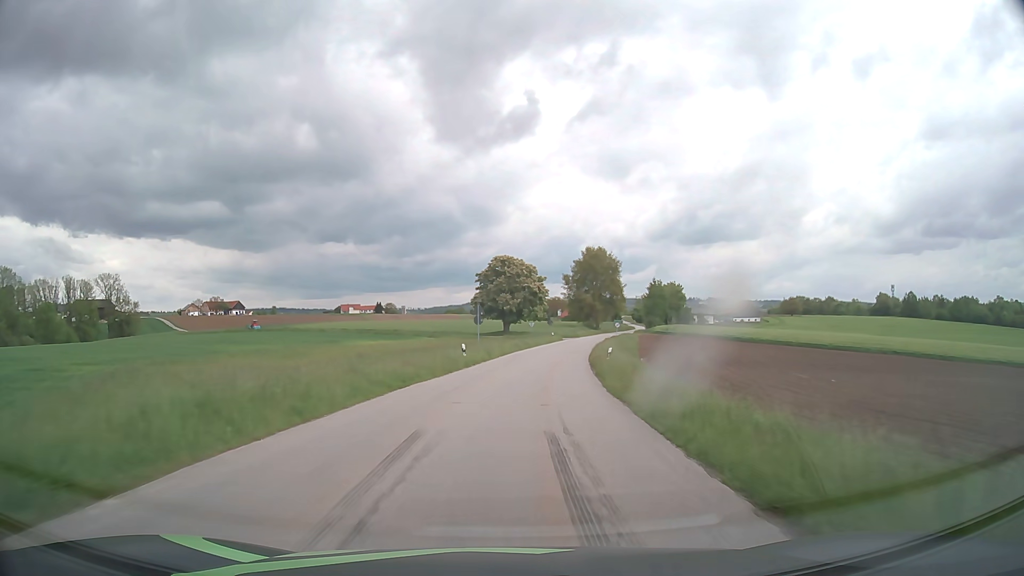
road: tertiary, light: Day
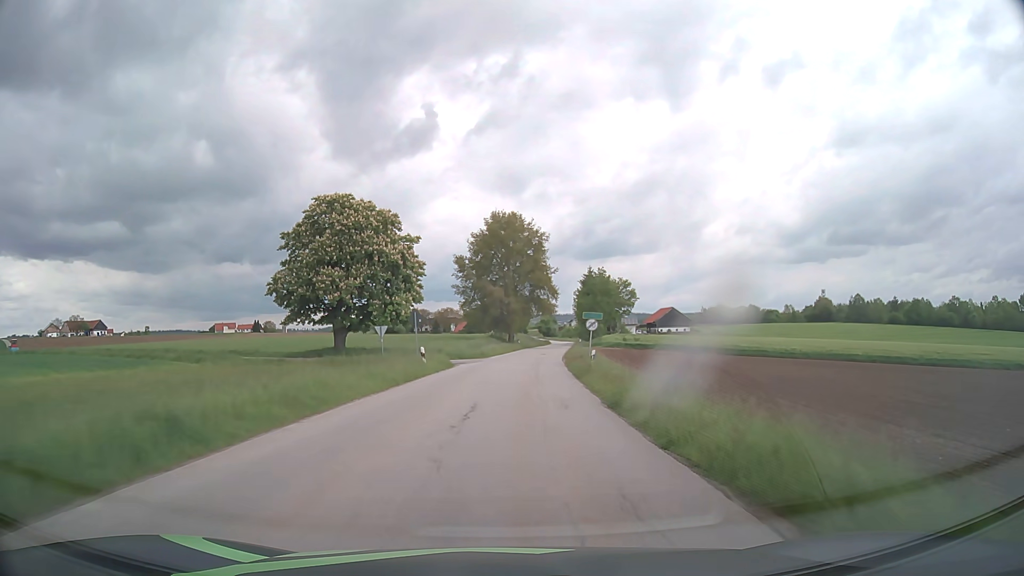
(+4.6, +53.6) m; +9°
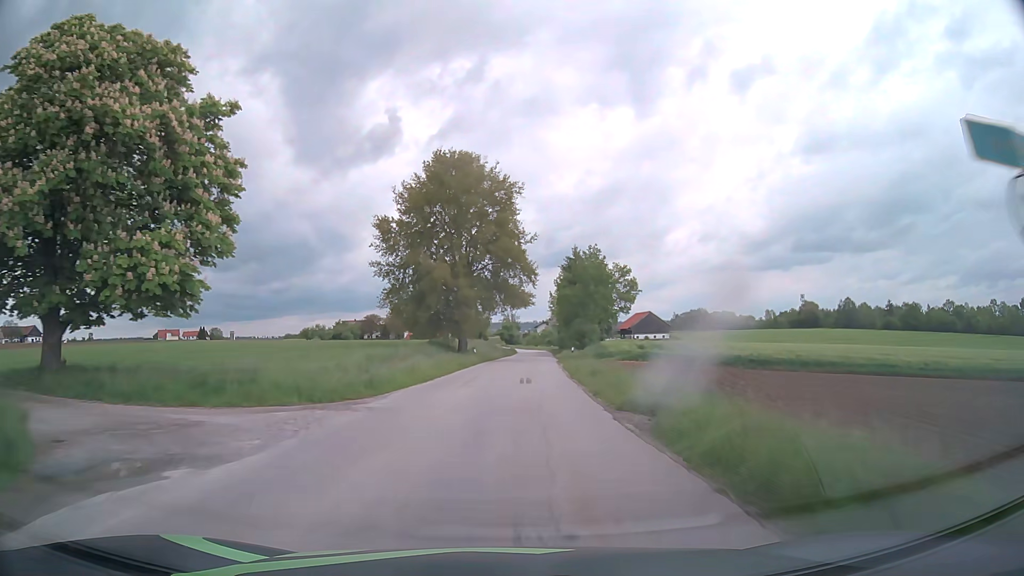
(+1.0, +32.0) m; +4°
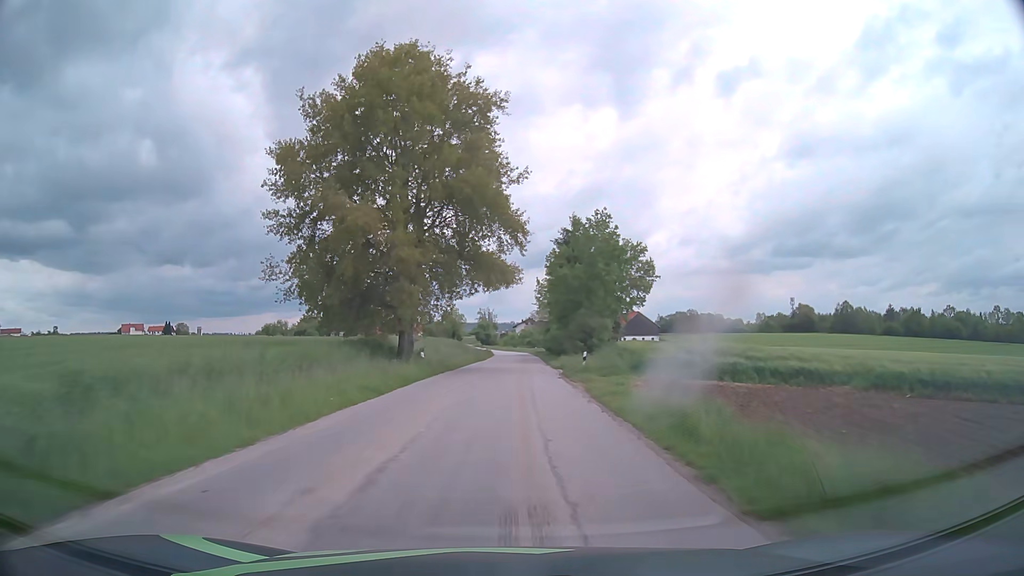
(+0.3, +21.3) m; +2°
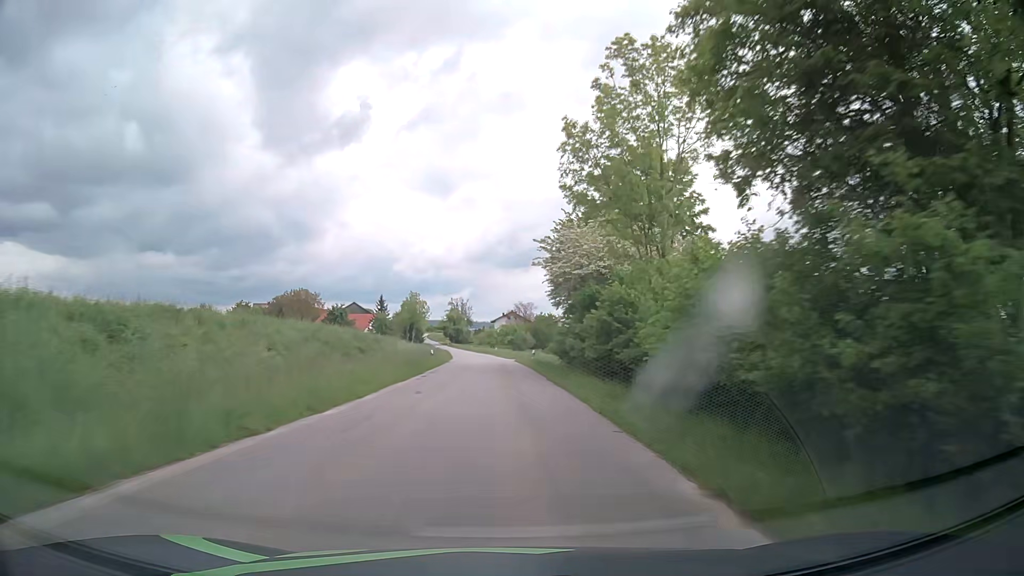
(+0.8, +53.5) m; +1°
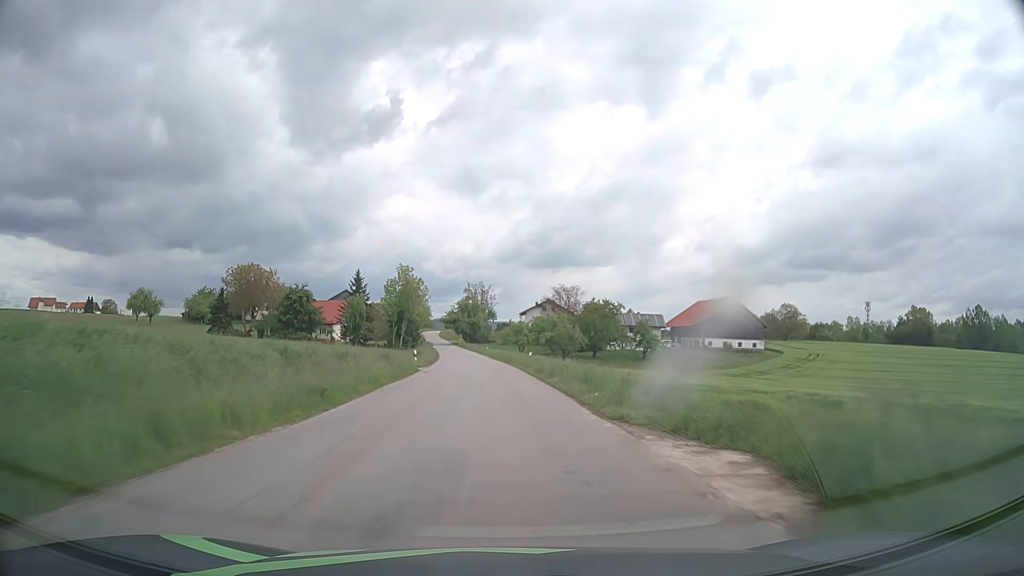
(-0.7, +54.7) m; -2°
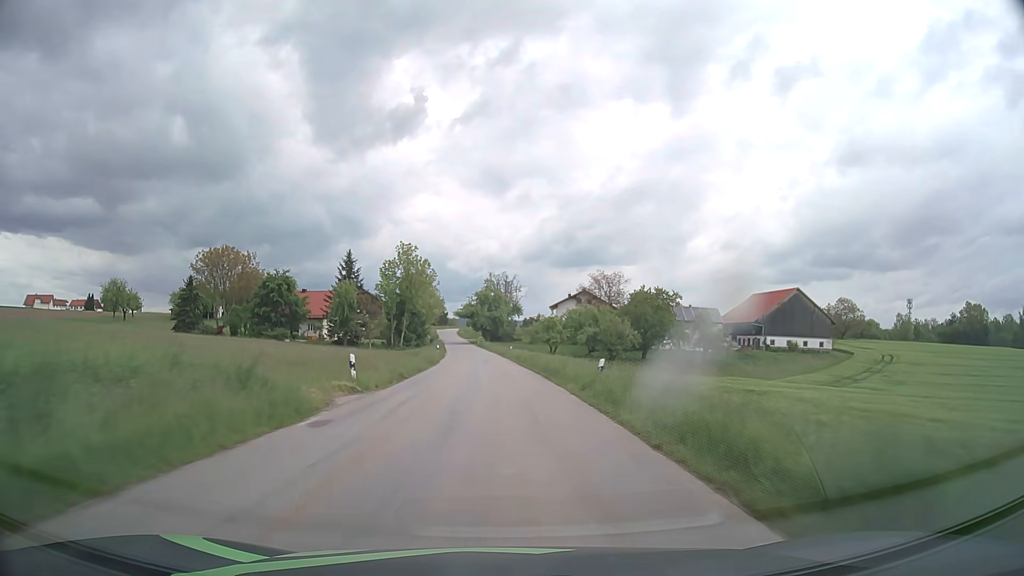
(-0.5, +23.2) m; -2°
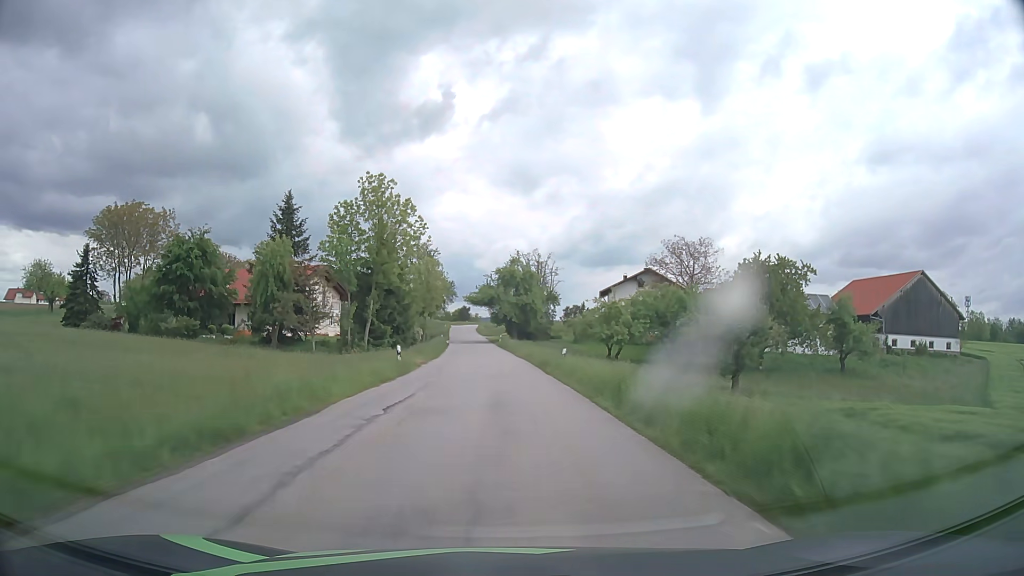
(-0.8, +35.9) m; -2°
(0, +10) (0, +20) (-1, +30) (-1, +40) (-1, +50) (-2, +60) (-3, +70) (-4, +80) (-4, +90) (-5, +100) m
